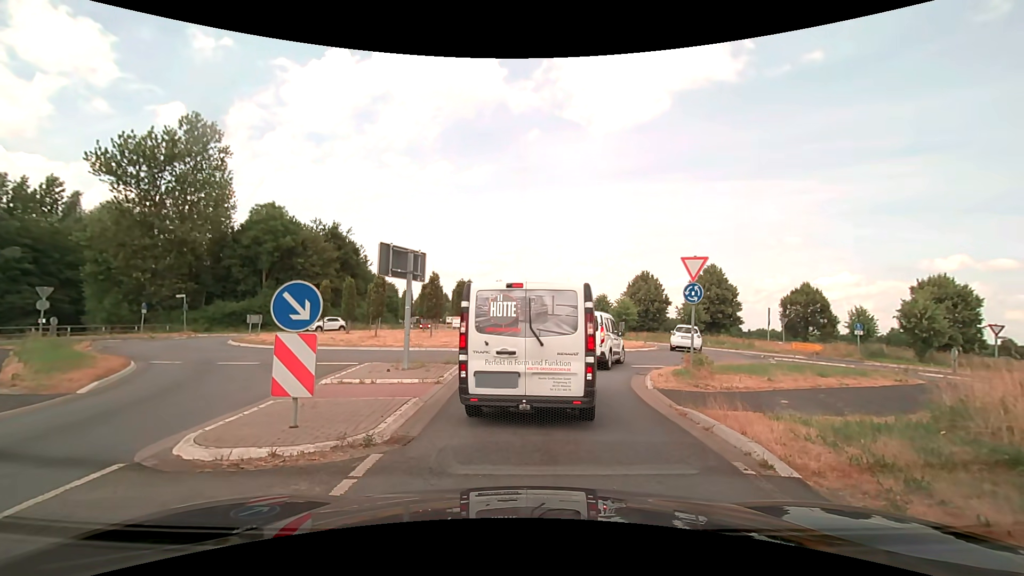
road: secondary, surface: asphalt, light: Day
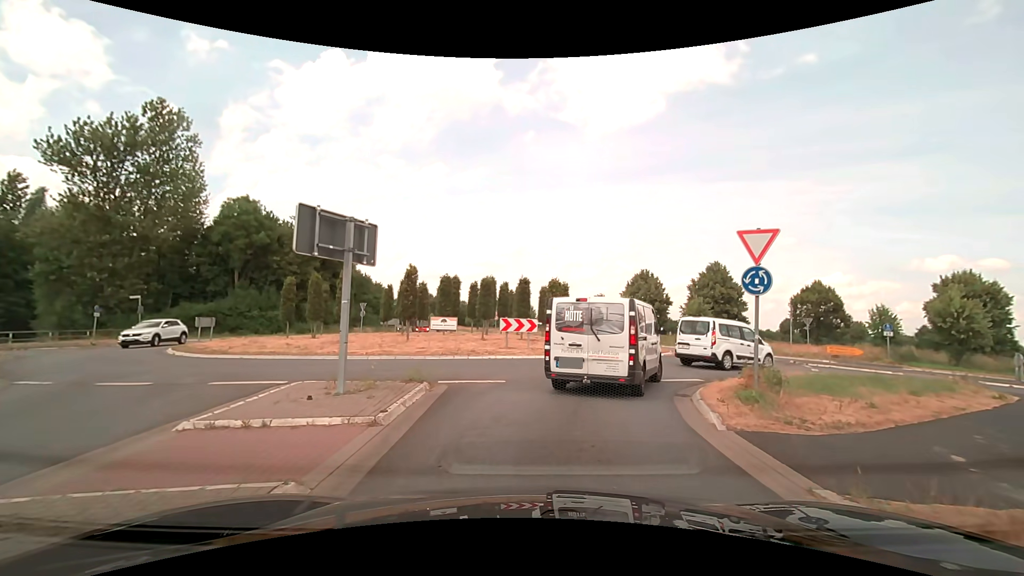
(+0.1, +4.5) m; +1°
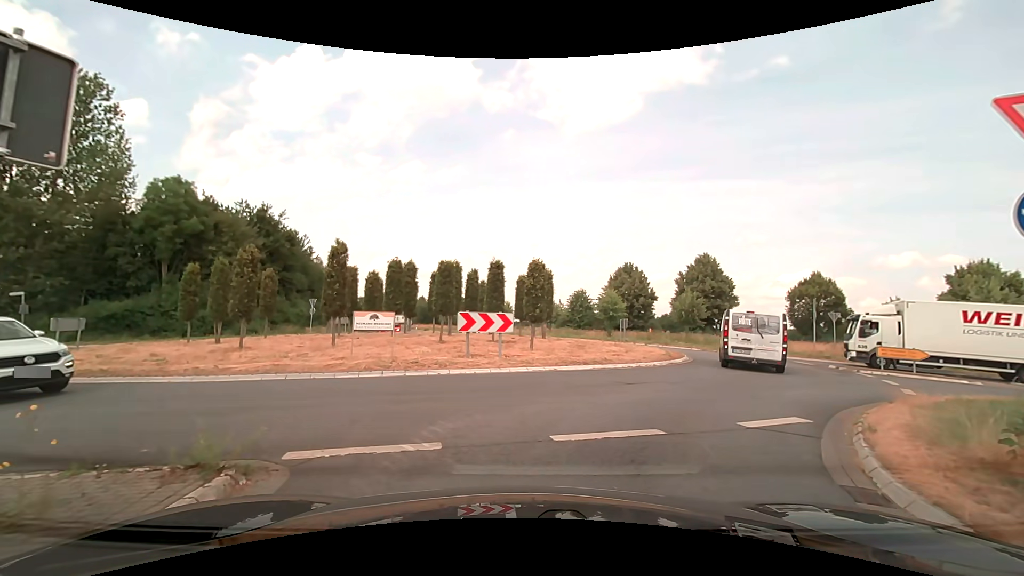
(+0.1, +6.3) m; +3°
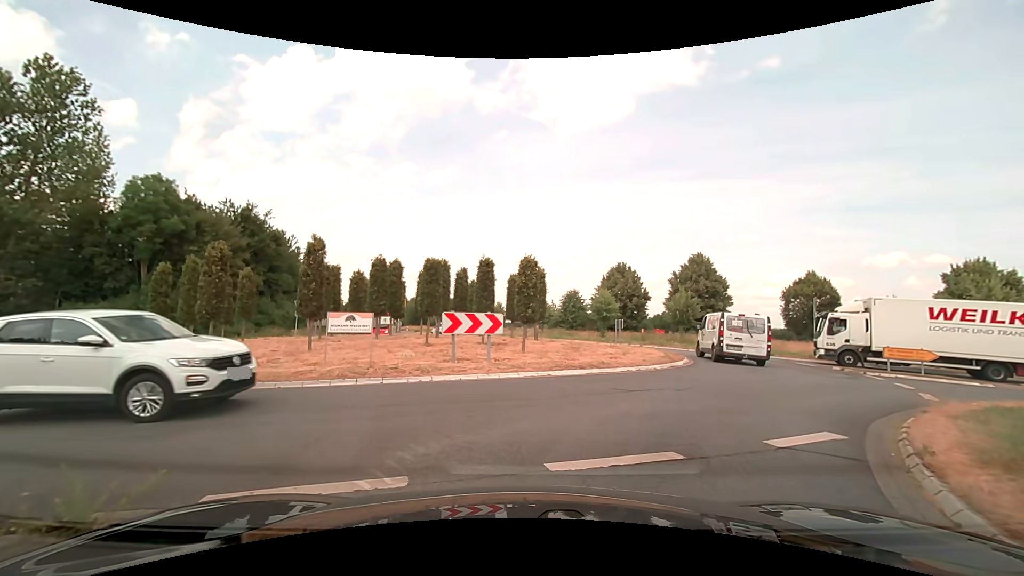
(0.0, +1.1) m; -1°
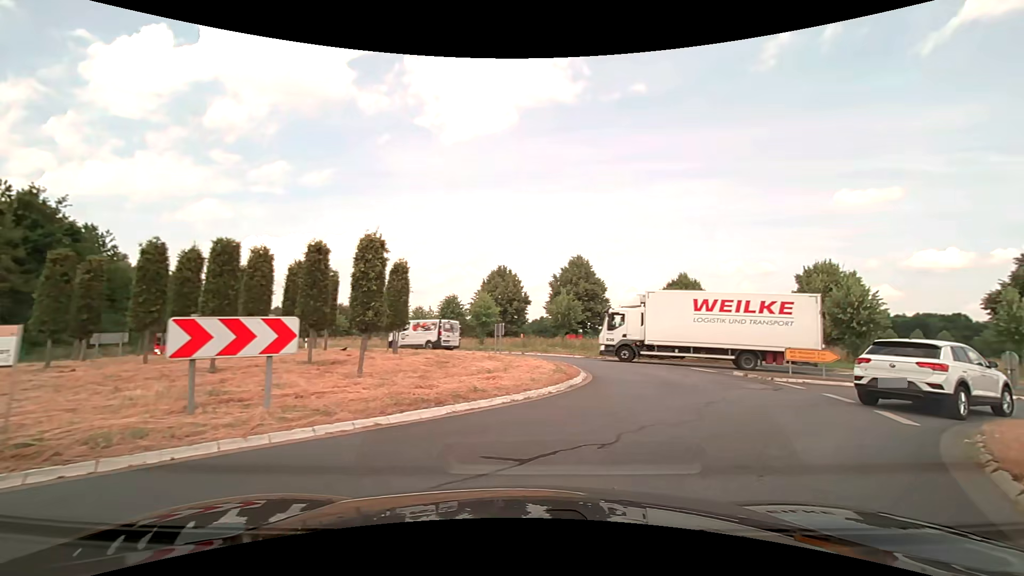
(+0.6, +5.3) m; +14°
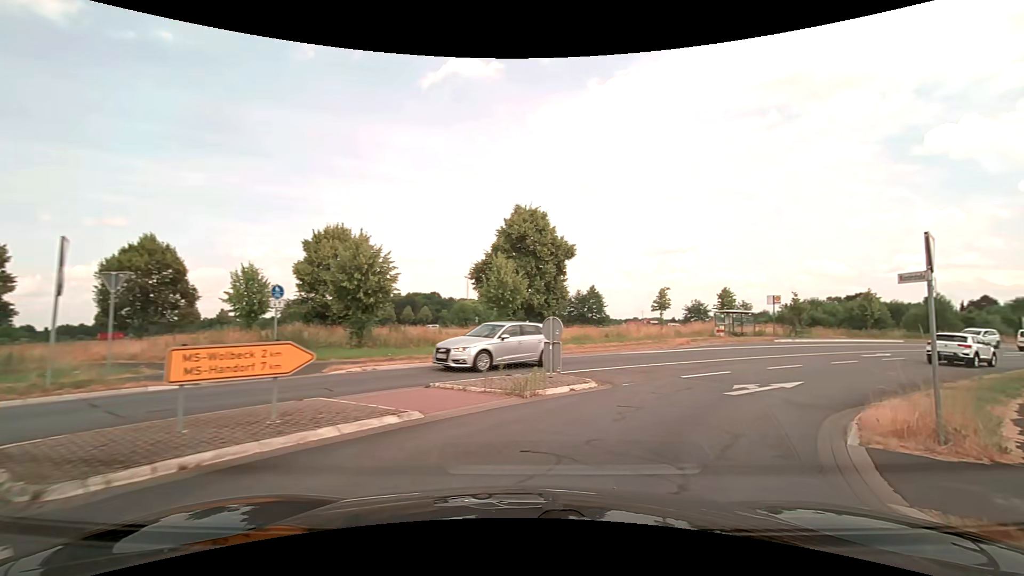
(+6.5, +13.0) m; +50°
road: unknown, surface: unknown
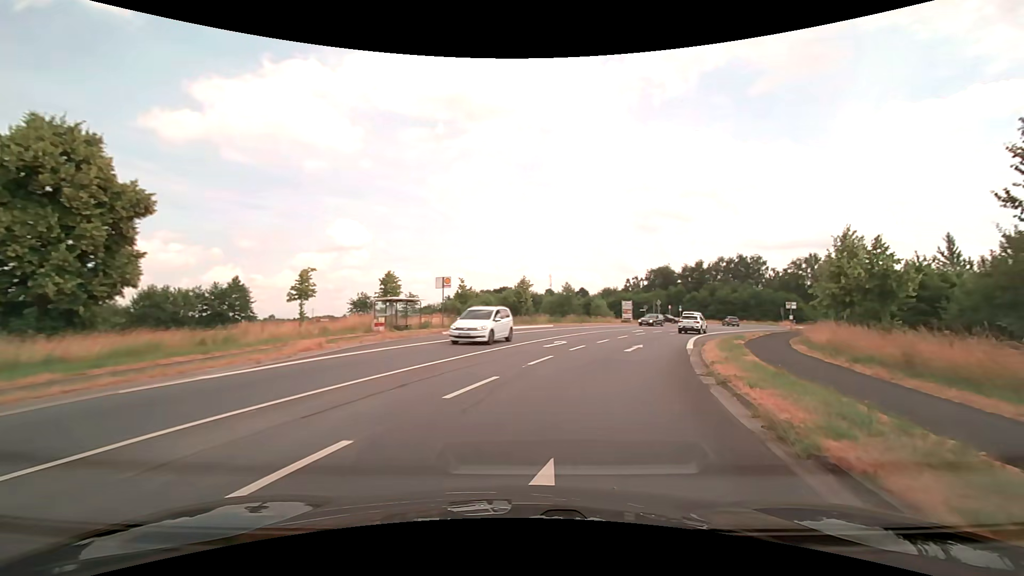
(+4.1, +11.7) m; +36°
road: tertiary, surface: asphalt
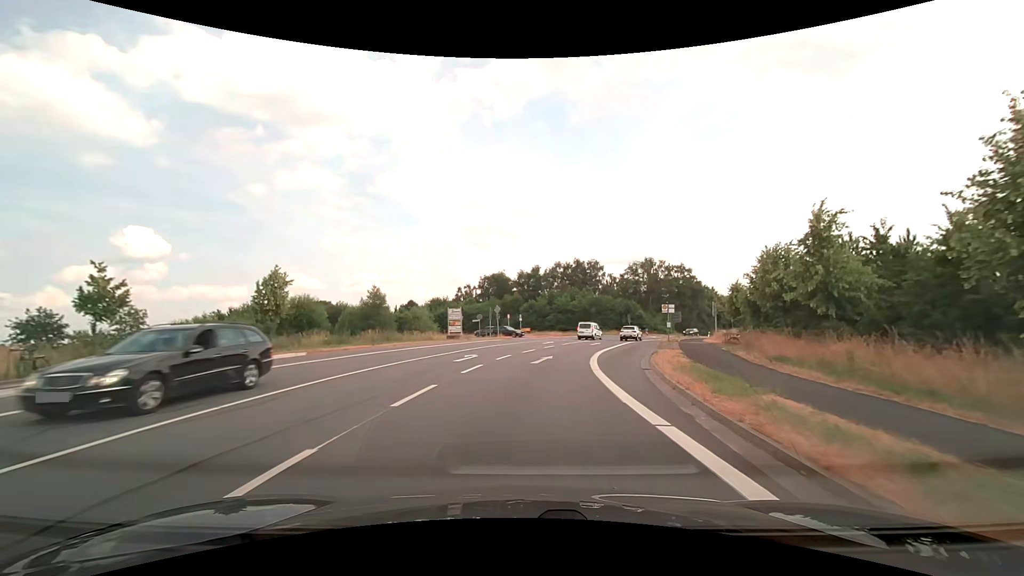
(+4.6, +22.6) m; +19°
(0, +10) (+1, +20) (+3, +30) (+6, +39) (+9, +49) (+13, +58) (+17, +67) (+22, +76) (+28, +84) (+33, +92) m
